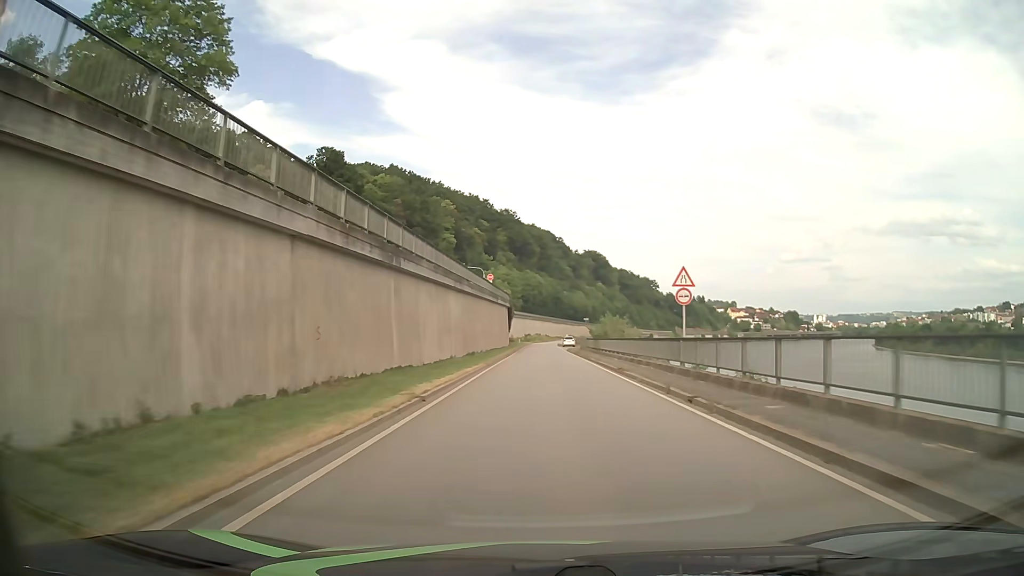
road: primary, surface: asphalt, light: Day
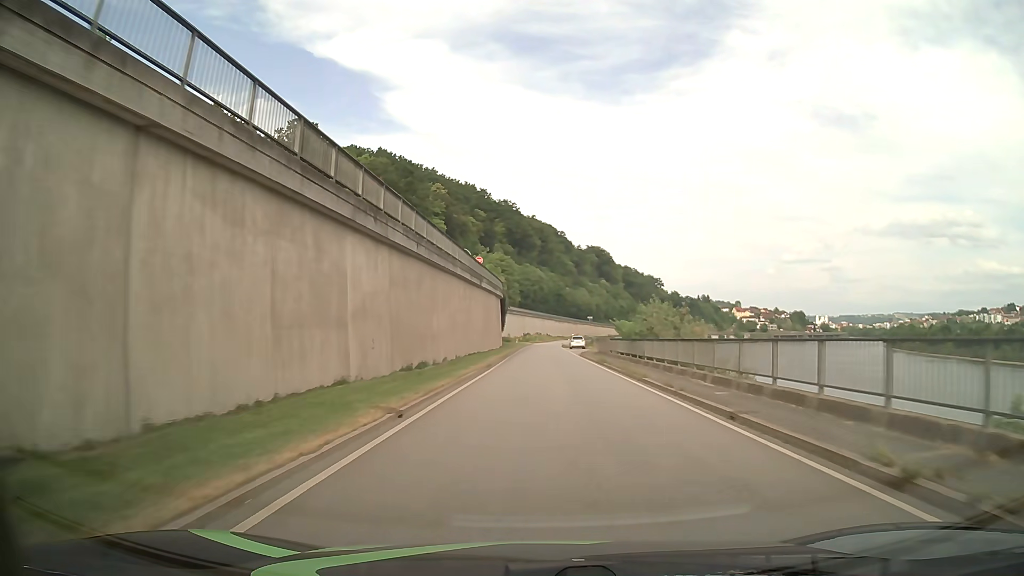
(0.0, +21.6) m; 0°
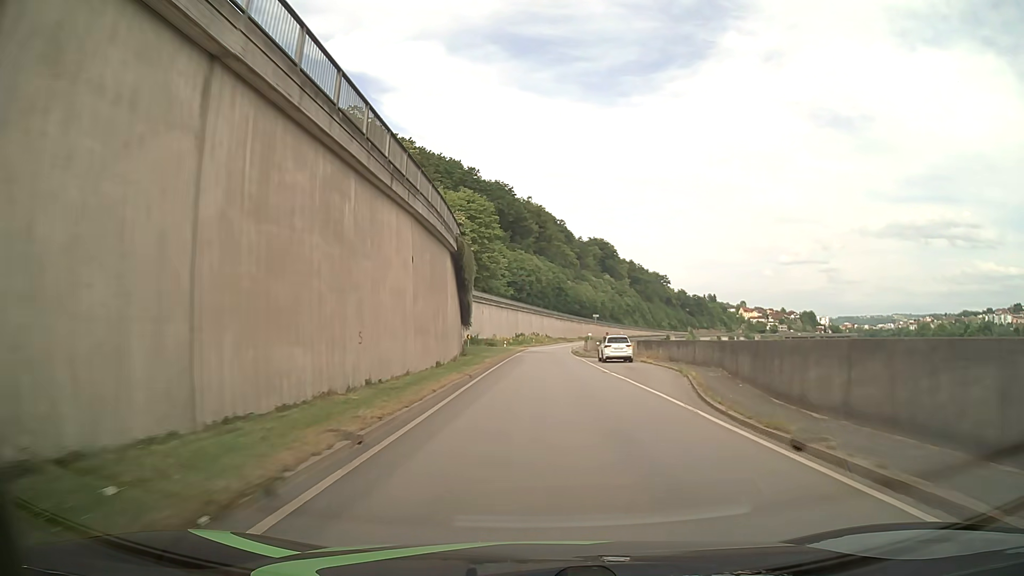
(+0.1, +43.1) m; 0°
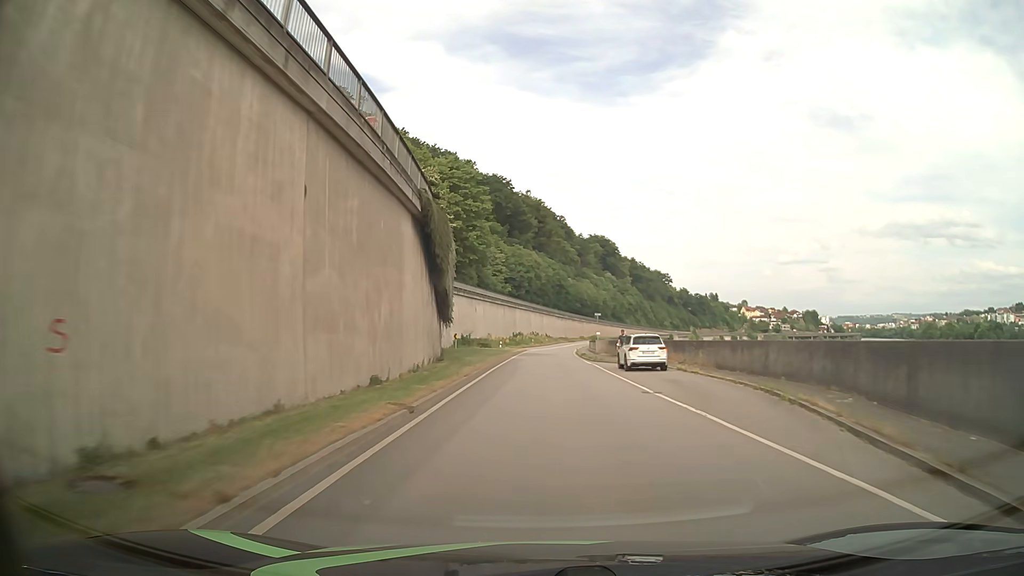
(0.0, +10.8) m; 0°
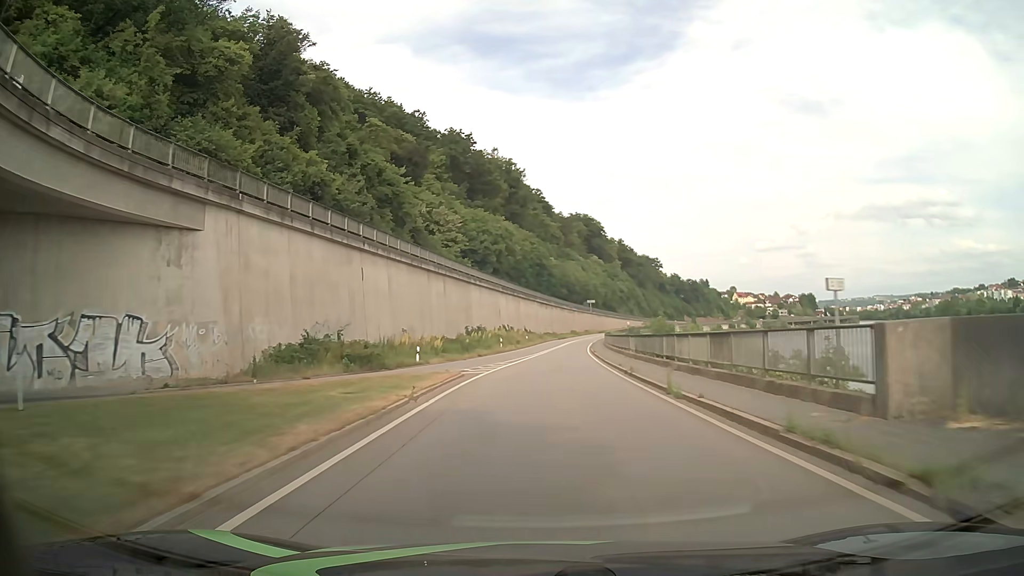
(+0.7, +53.8) m; +2°
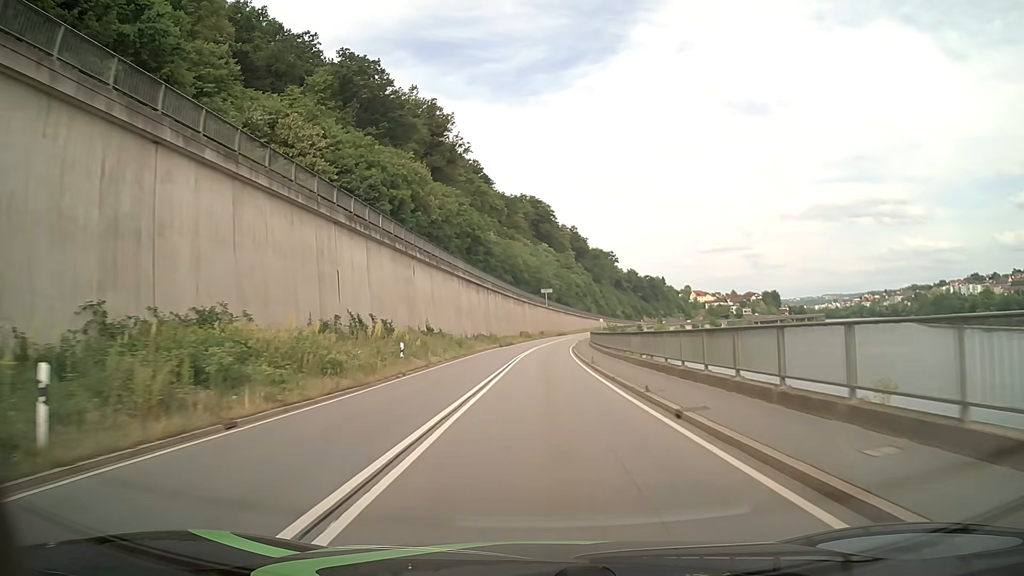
(+1.9, +53.7) m; +5°
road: primary_link
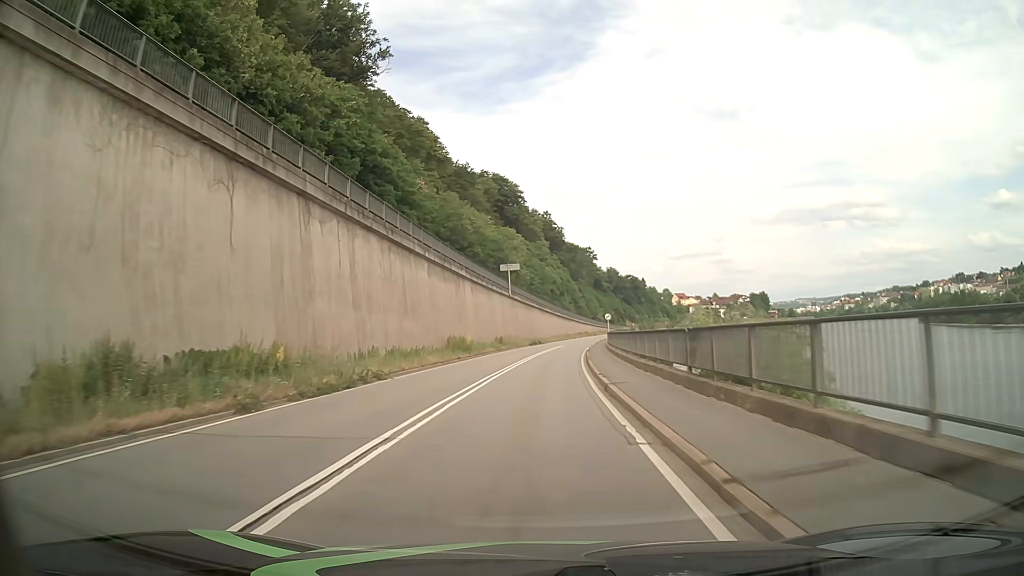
(+1.6, +53.6) m; +3°
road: primary
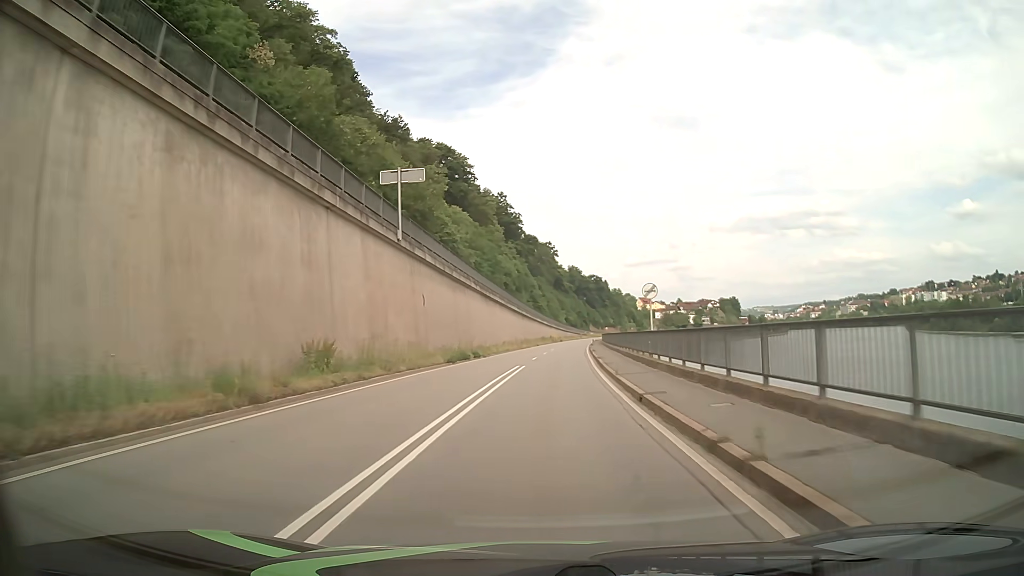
(+1.2, +42.9) m; +4°
(0, +10) (0, +20) (+1, +30) (+1, +40) (+2, +50) (+2, +60) (+3, +70) (+4, +80) (+5, +90) (+6, +100) m
